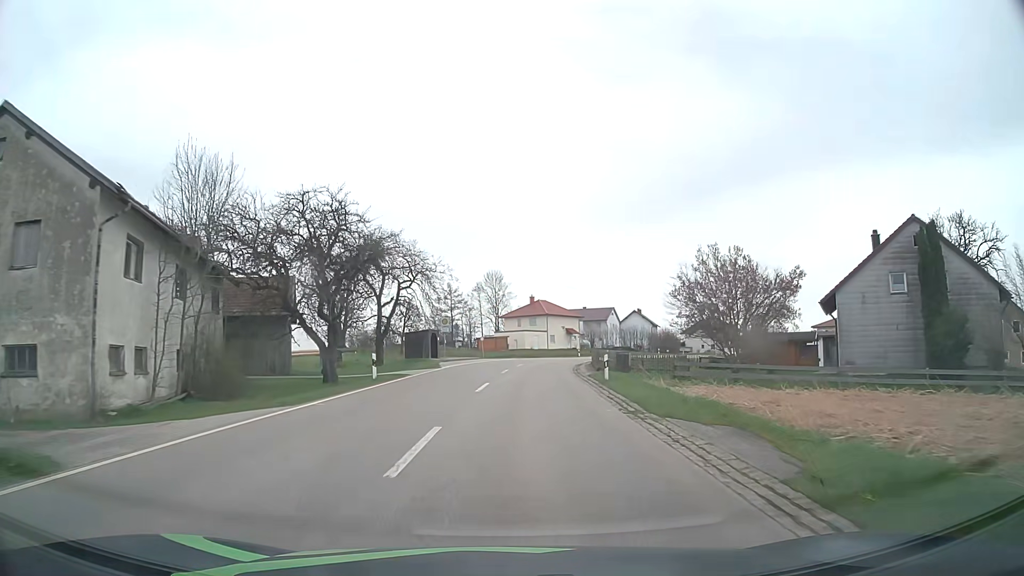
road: tertiary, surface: asphalt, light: Day
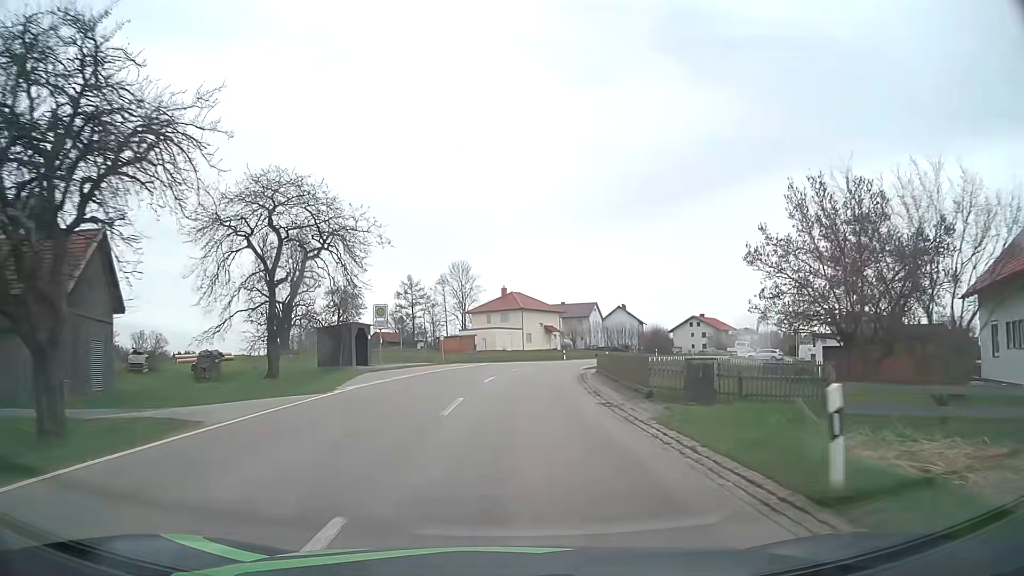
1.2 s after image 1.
(+0.3, +18.1) m; +3°
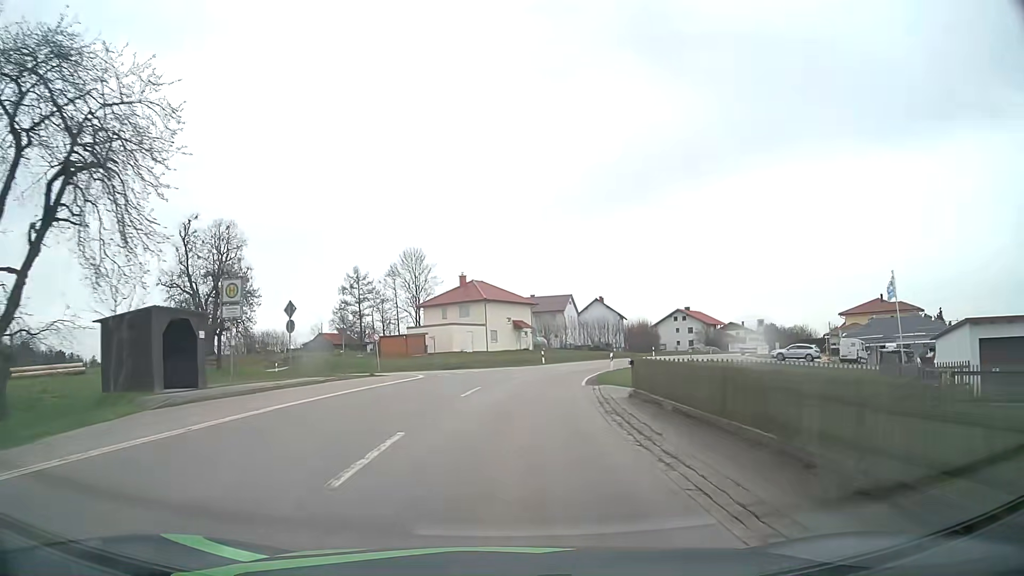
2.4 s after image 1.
(+0.4, +18.1) m; +3°
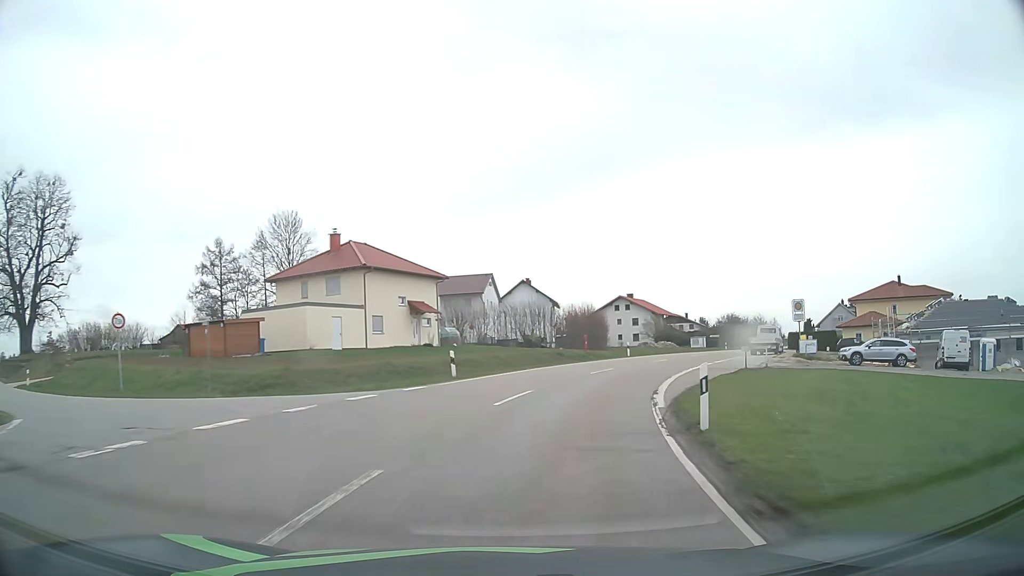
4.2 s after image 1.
(+1.2, +26.9) m; +6°
(+1, +10) (+2, +20) (+5, +29) (+9, +38) (+14, +47) (+19, +56) (+24, +65) (+29, +74) (+34, +82) (+39, +91) m
